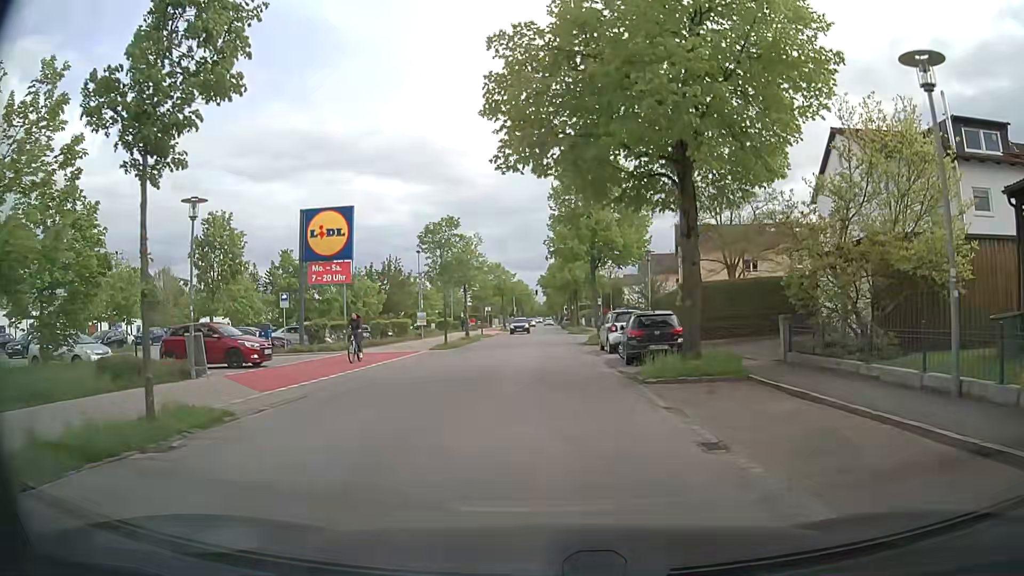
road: residential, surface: asphalt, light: Day
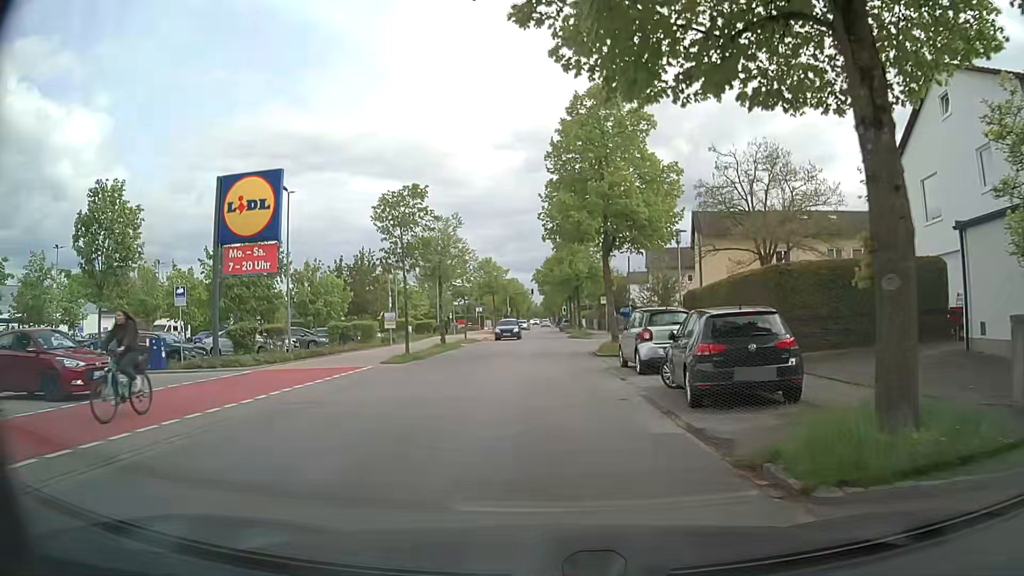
(-0.1, +8.8) m; 0°
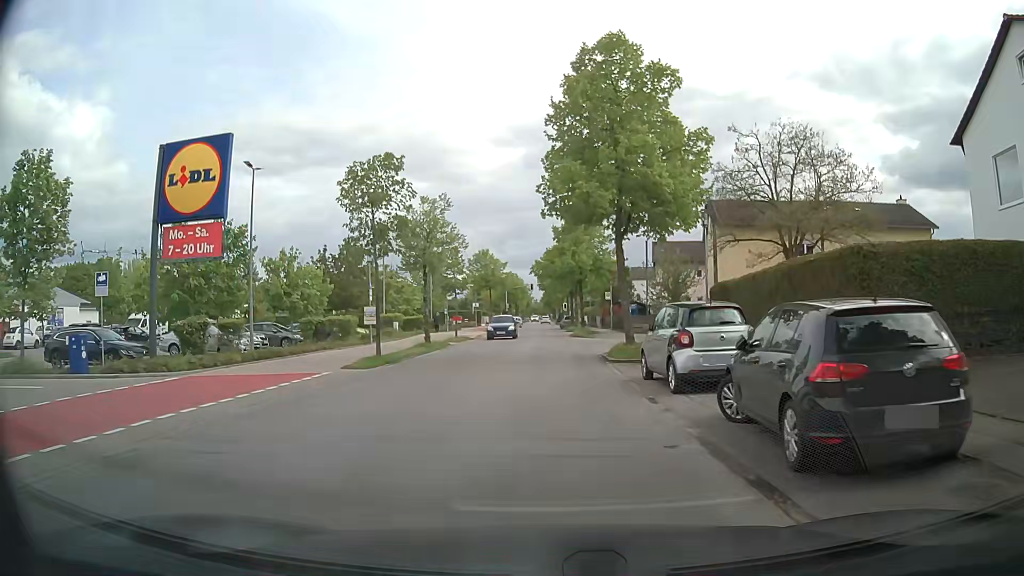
(-0.1, +4.4) m; -1°
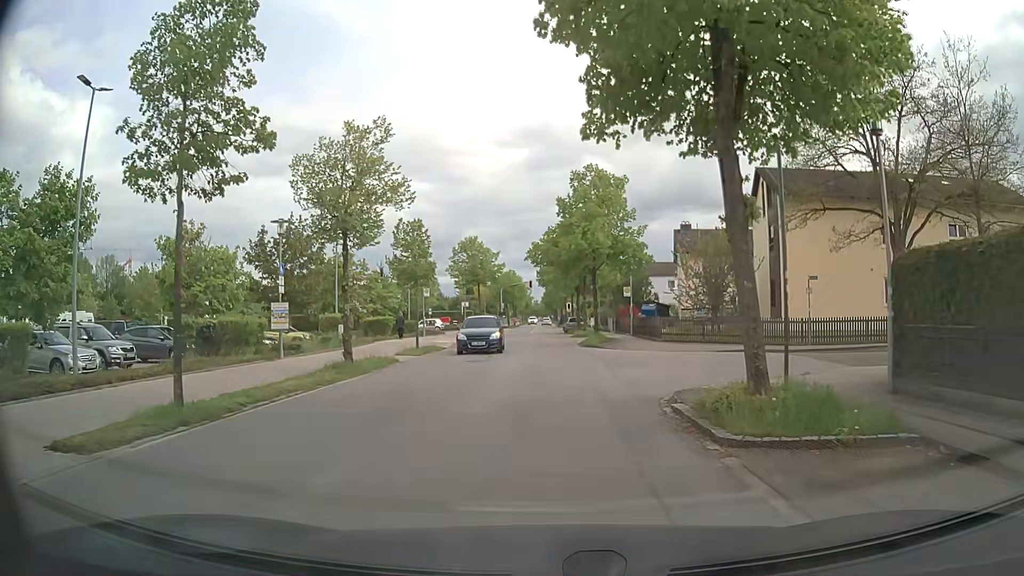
(0.0, +12.0) m; -1°
(0, +10) (0, +20) (+1, +30) (+1, +40) (+1, +50) (+1, +60) (+1, +70) (+1, +80) (+2, +90) (+2, +100) m
